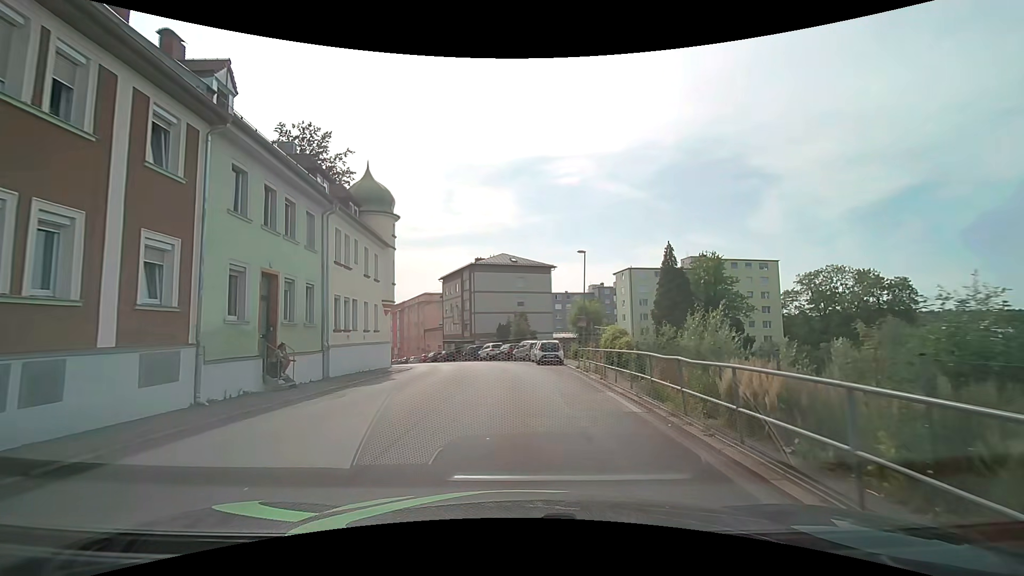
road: tertiary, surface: asphalt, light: Day
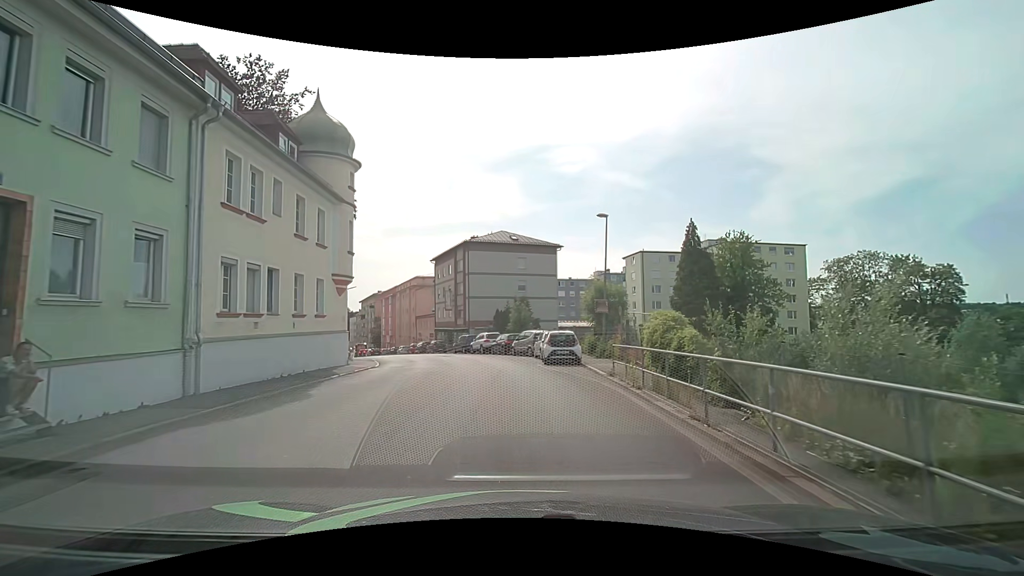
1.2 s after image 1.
(0.0, +8.4) m; 0°
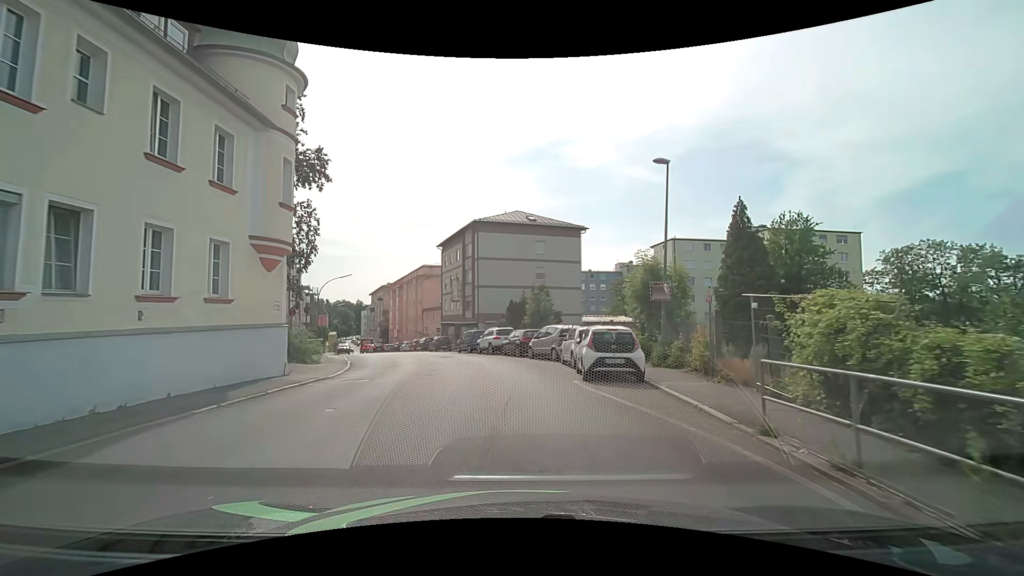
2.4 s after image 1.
(-0.1, +8.2) m; -2°
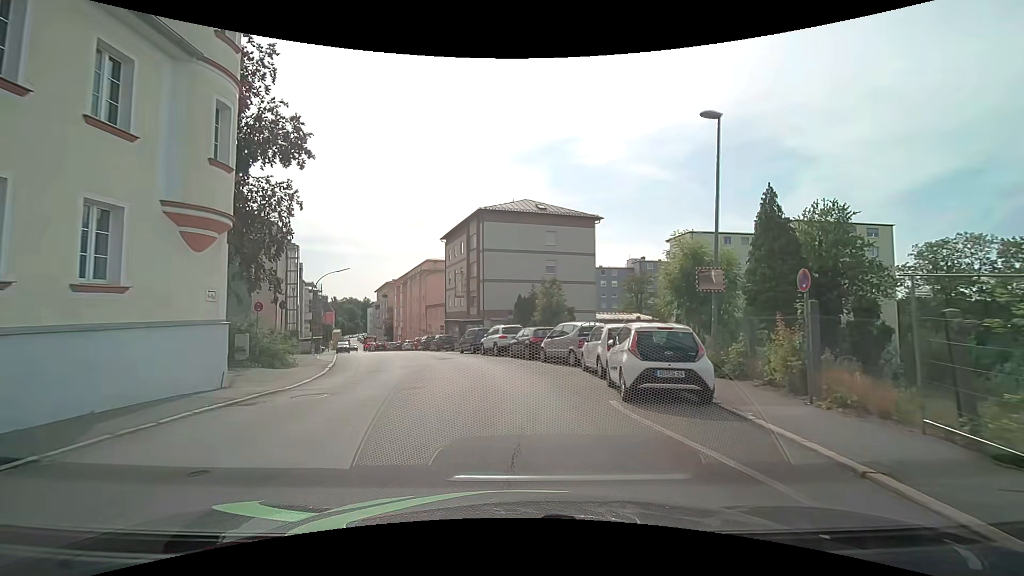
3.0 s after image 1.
(0.0, +4.0) m; -1°
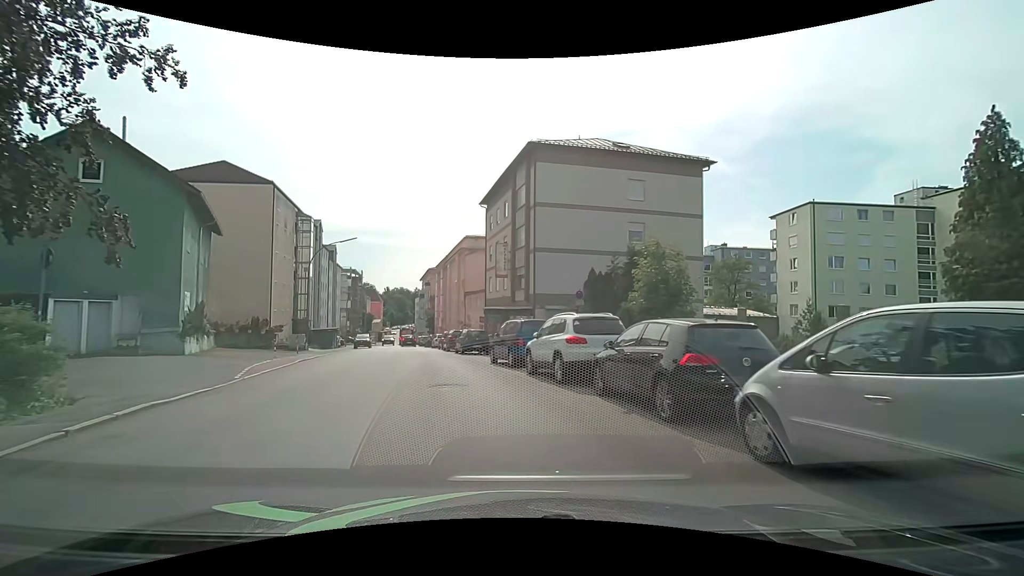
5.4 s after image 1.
(-0.7, +14.9) m; -5°
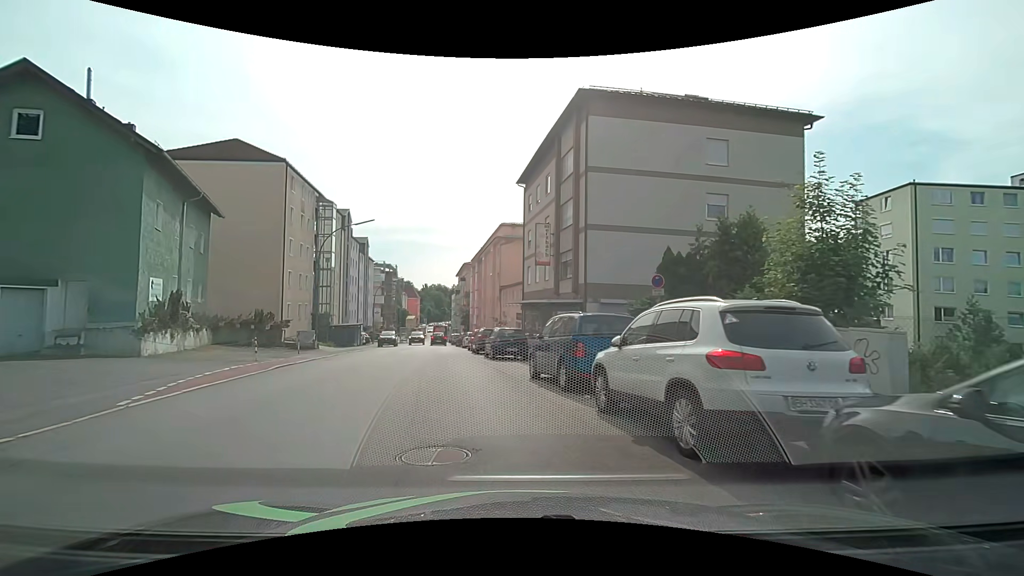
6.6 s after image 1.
(-0.3, +6.3) m; -6°
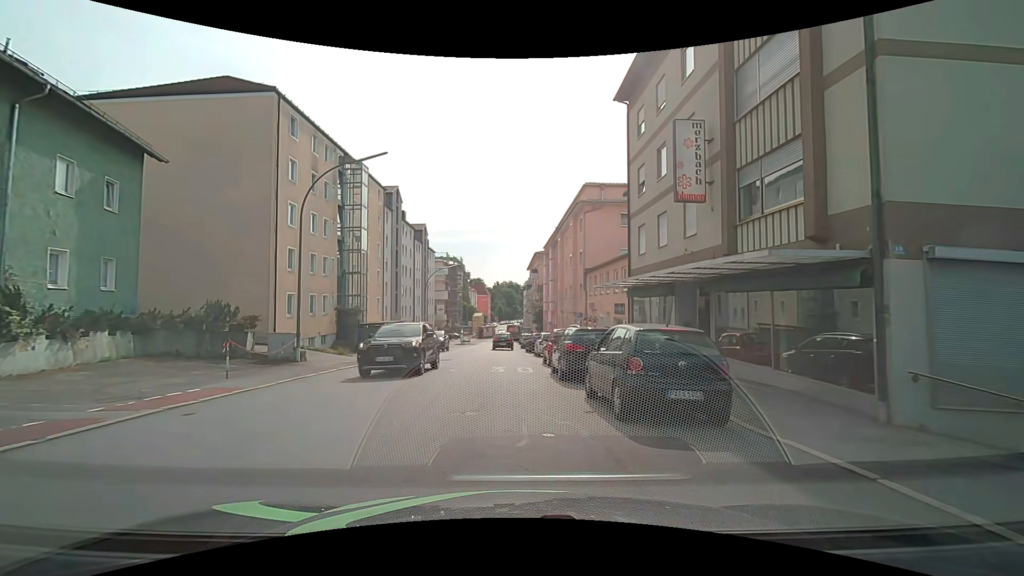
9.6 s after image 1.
(-1.1, +14.5) m; -7°
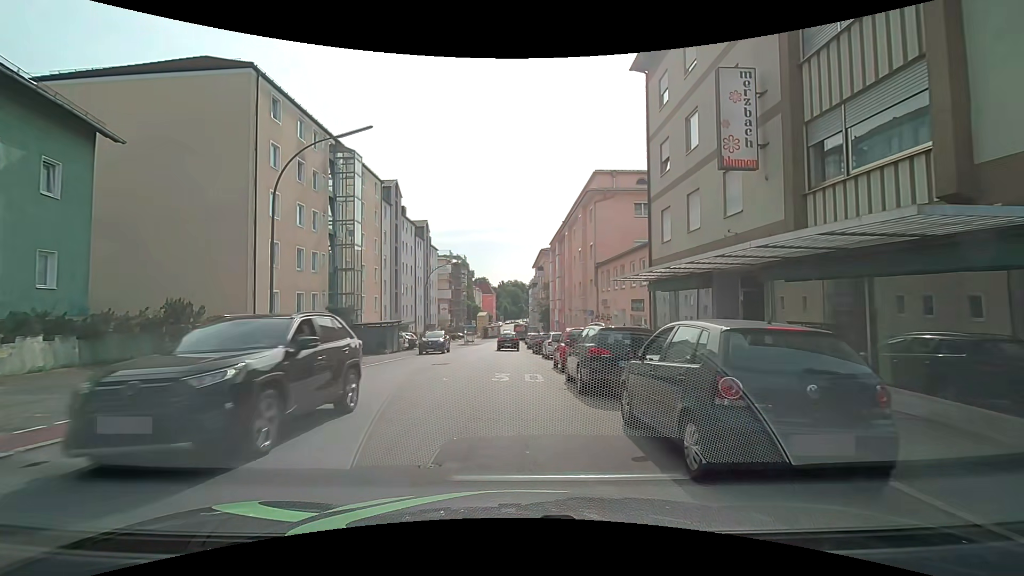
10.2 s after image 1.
(0.0, +2.9) m; -1°
(0, +10) (0, +20) (0, +30) (0, +40) (0, +50) (0, +60) (0, +70) (0, +80) (0, +90) (+1, +100) m
